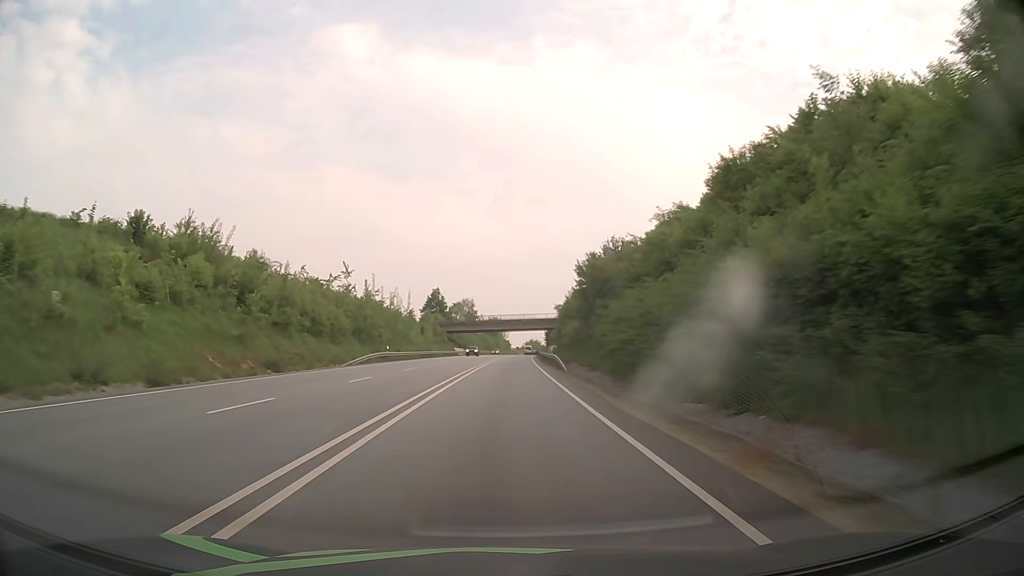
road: primary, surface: asphalt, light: Day
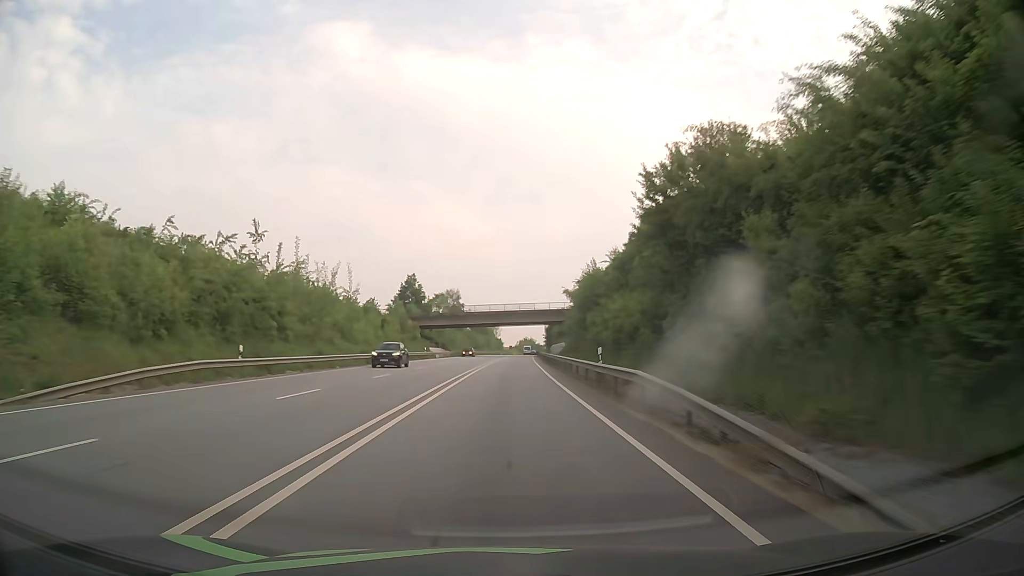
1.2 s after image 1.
(+0.3, +31.7) m; +1°
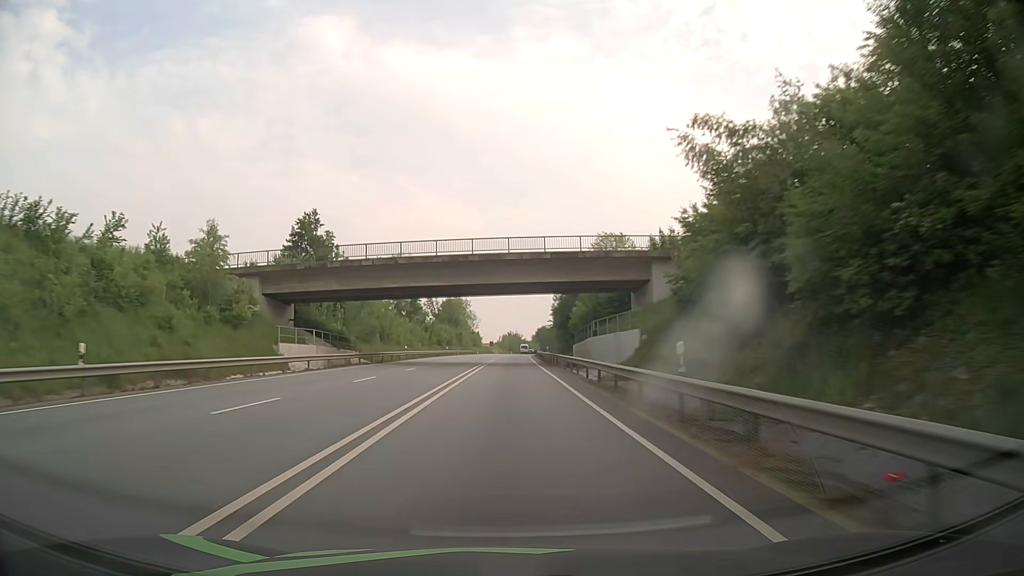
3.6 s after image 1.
(+0.8, +63.5) m; +2°
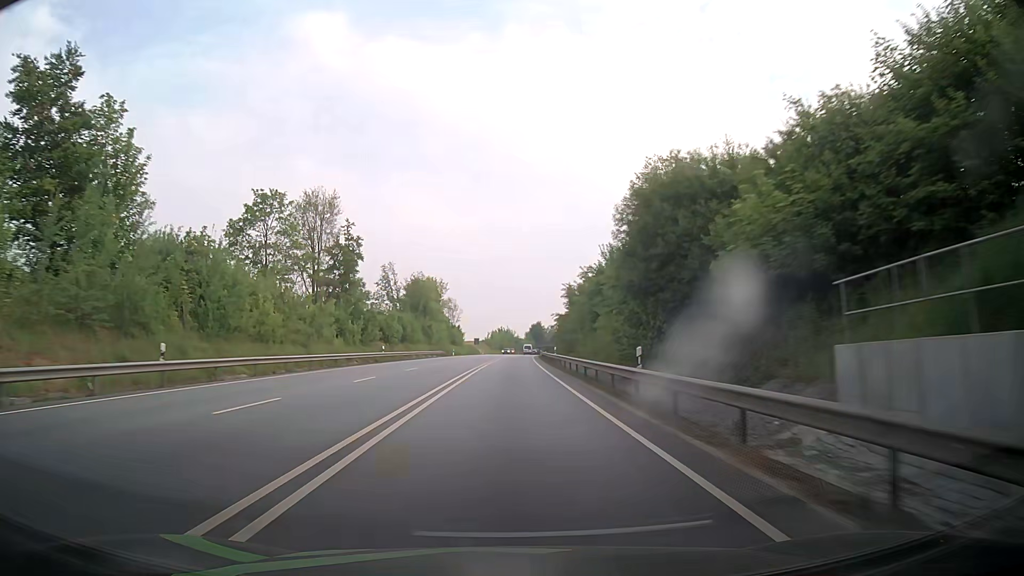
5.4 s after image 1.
(+0.1, +47.6) m; +1°
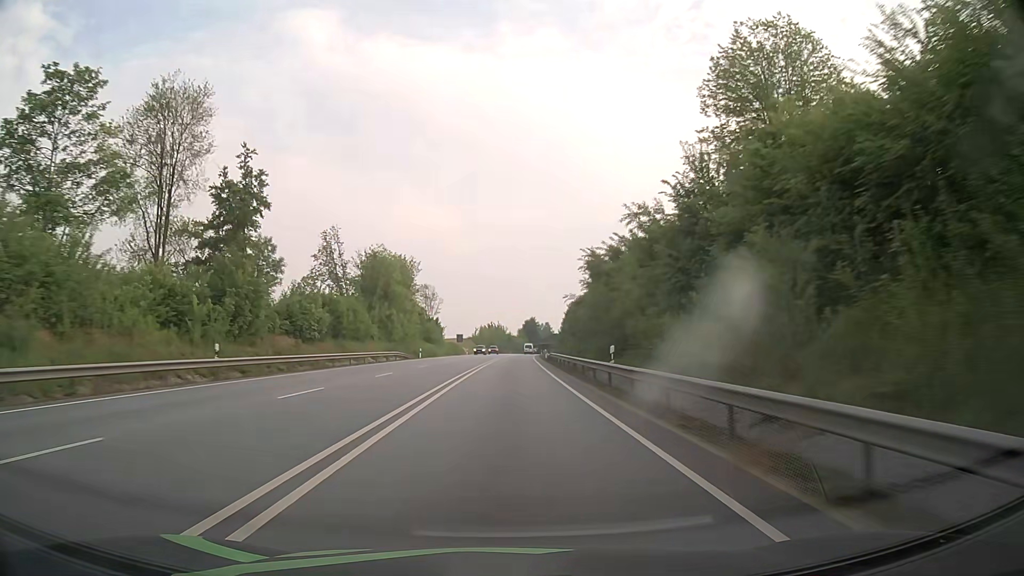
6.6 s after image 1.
(0.0, +31.7) m; 0°
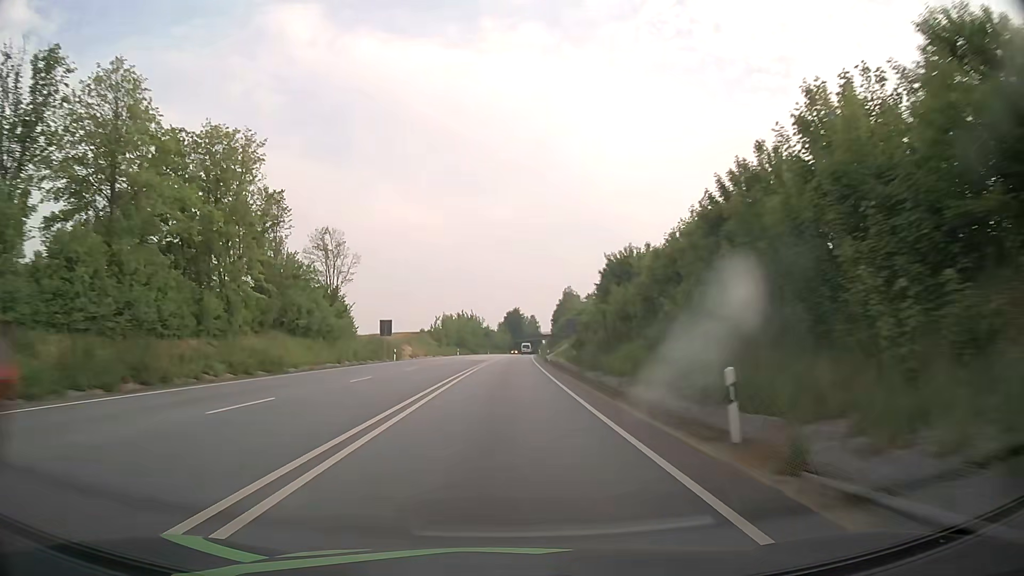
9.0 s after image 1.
(+1.0, +63.5) m; +2°
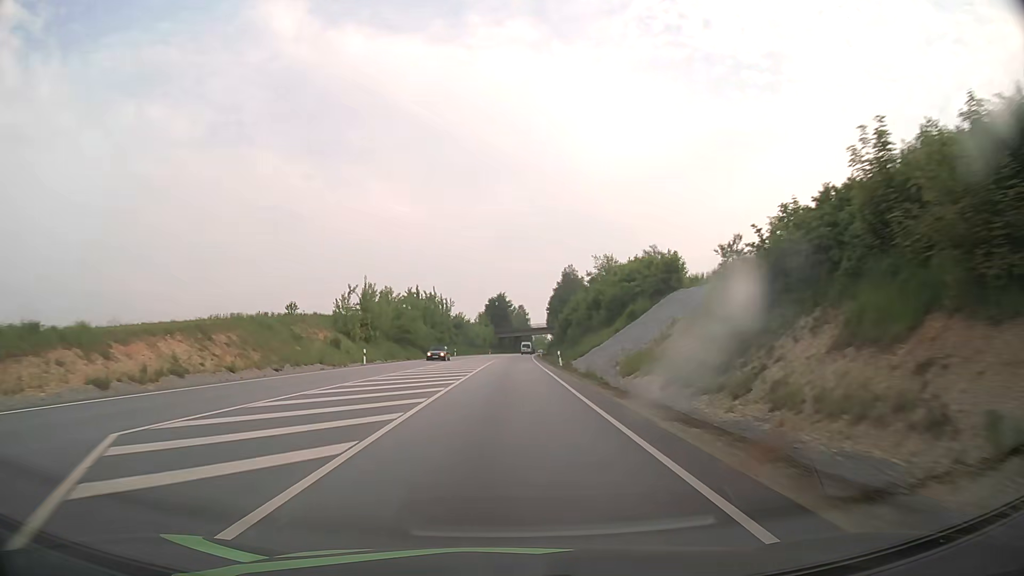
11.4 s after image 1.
(+0.8, +63.4) m; +1°
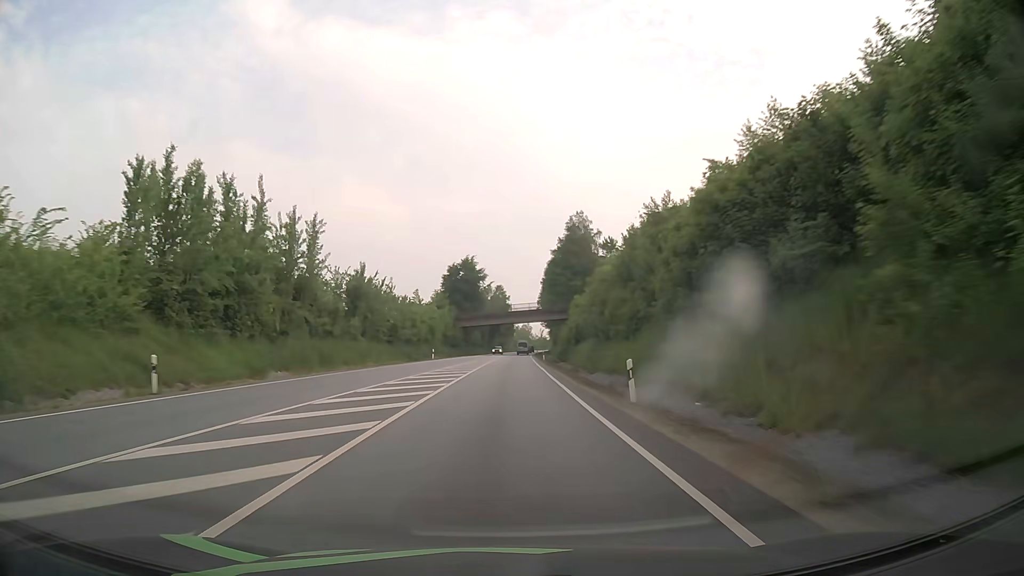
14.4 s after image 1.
(+1.3, +79.3) m; +2°
(0, +10) (0, +20) (0, +30) (0, +40) (+1, +50) (+1, +60) (+1, +70) (+1, +80) (+2, +90) (+2, +100) m
